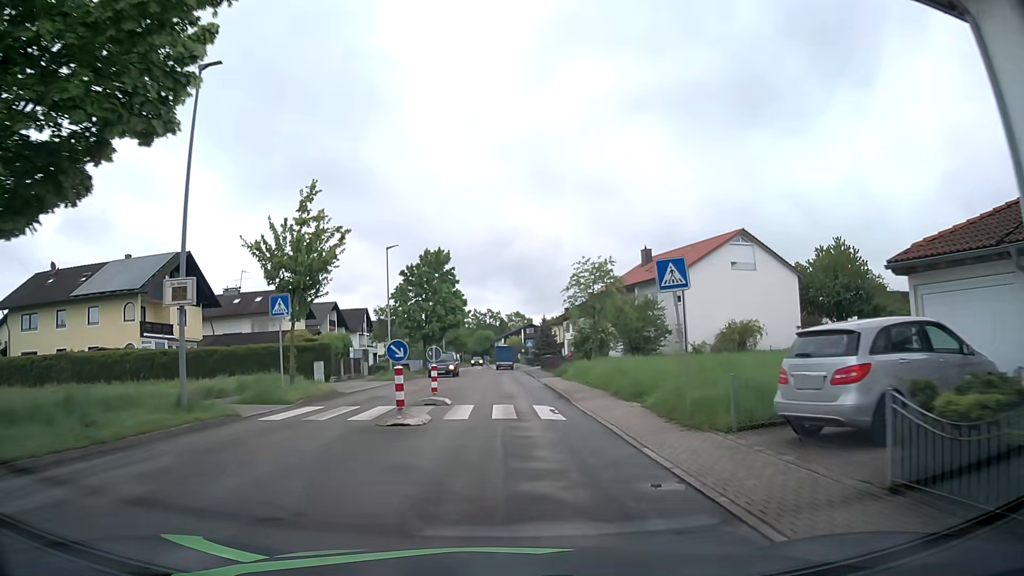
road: unclassified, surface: asphalt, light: Day
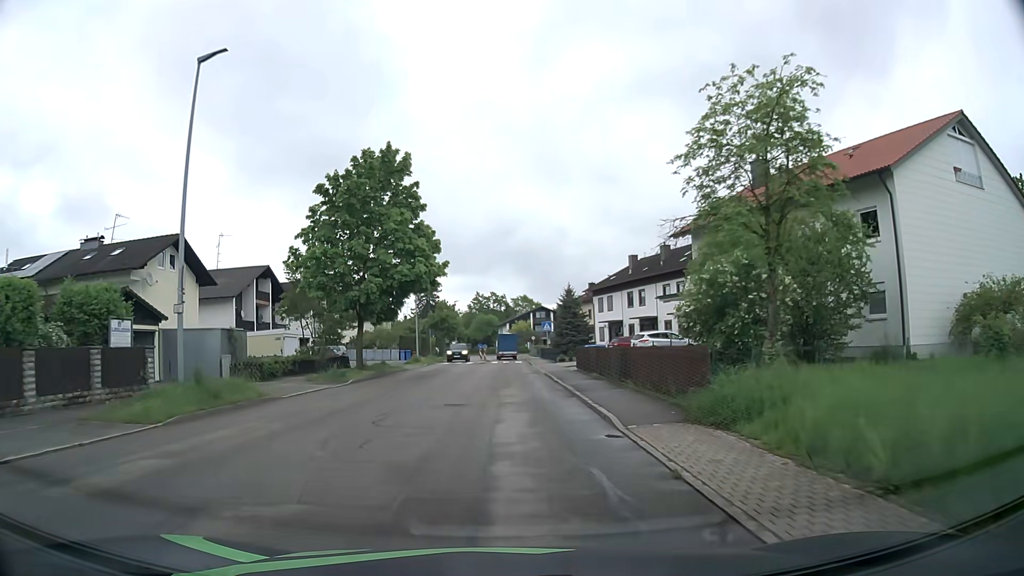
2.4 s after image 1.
(0.0, +28.1) m; 0°
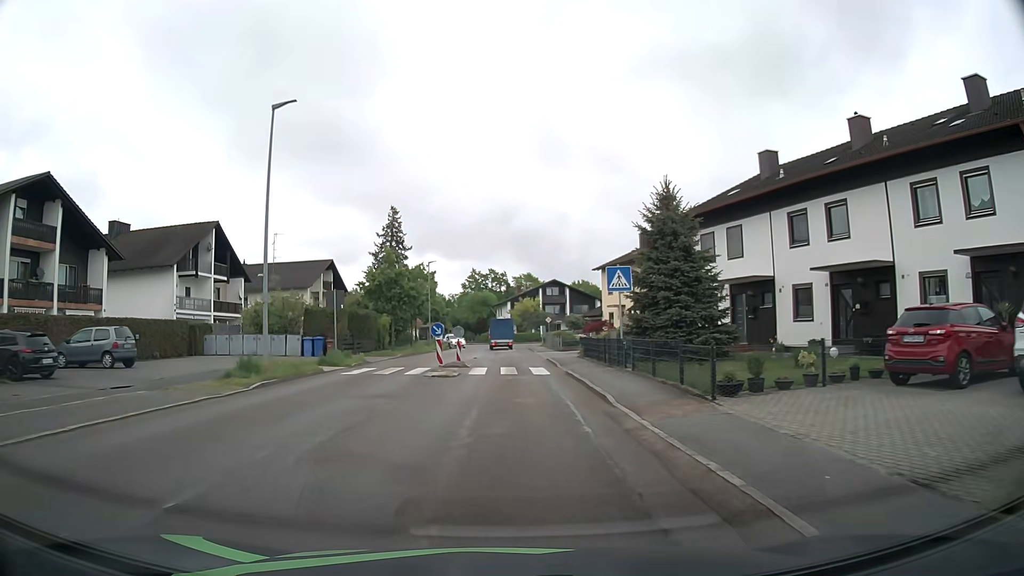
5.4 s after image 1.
(-0.2, +34.1) m; +1°
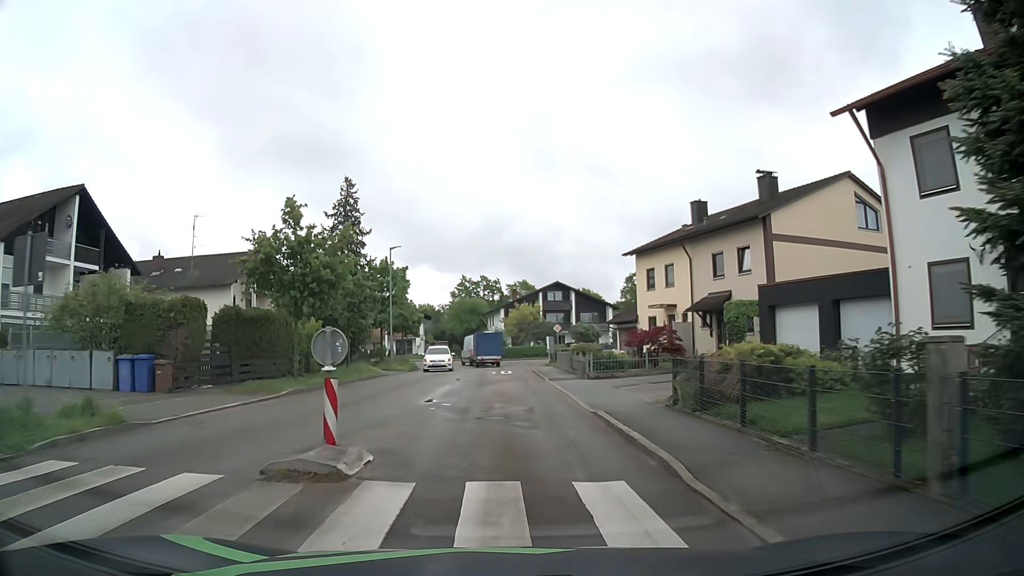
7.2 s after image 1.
(-0.1, +18.2) m; 0°
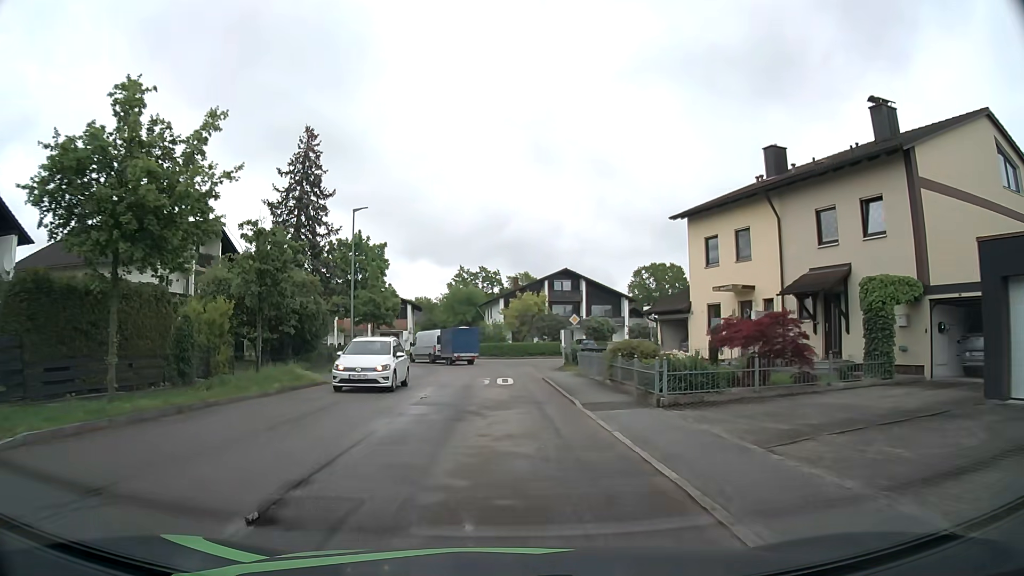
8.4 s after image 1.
(0.0, +11.7) m; +1°
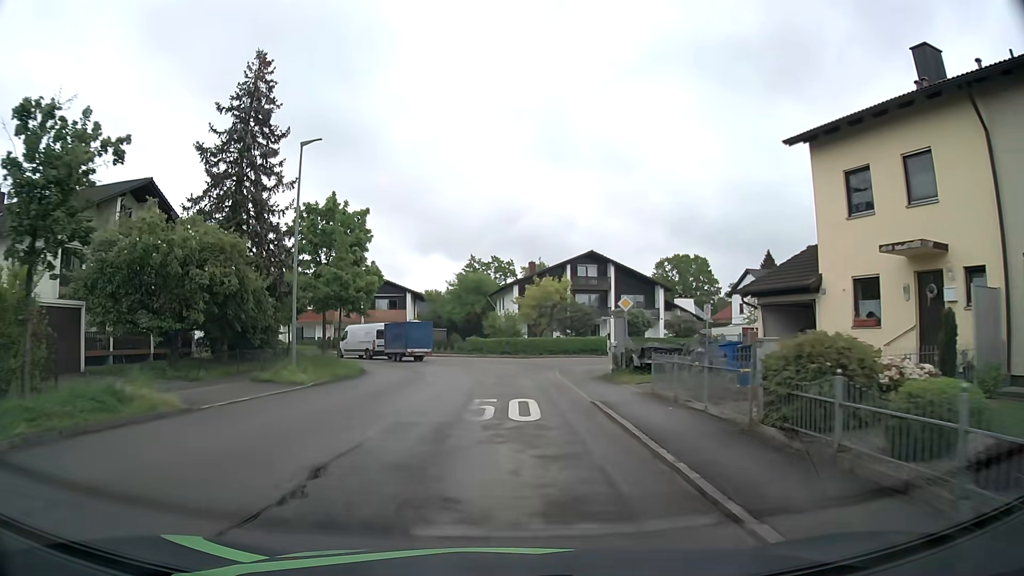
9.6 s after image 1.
(-0.2, +11.3) m; -2°
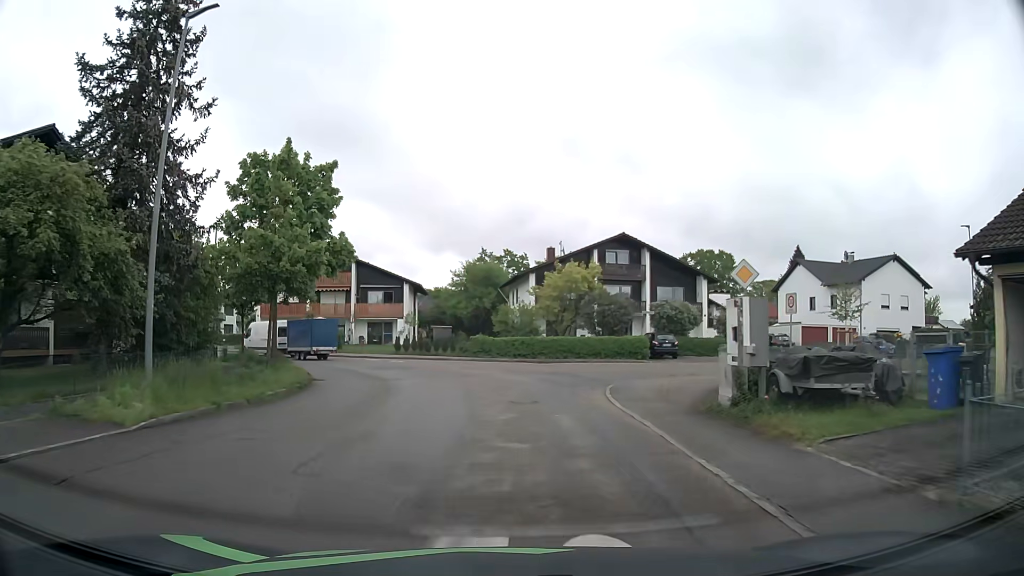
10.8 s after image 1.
(-0.1, +10.6) m; -1°
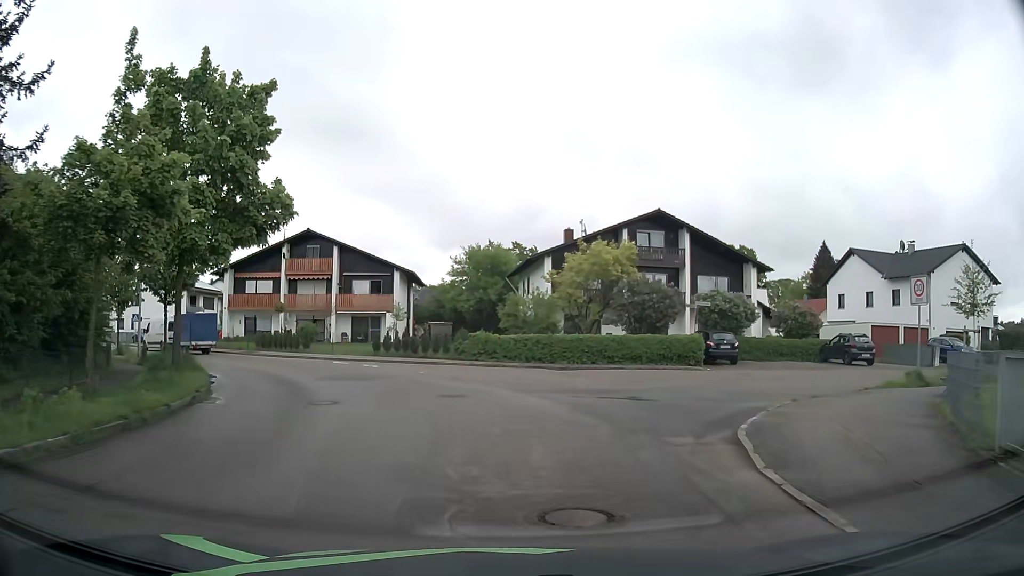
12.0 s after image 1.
(-0.1, +9.7) m; -1°
(+1, +10) (+6, +18) (+15, +23) (+25, +25) (+34, +27) (+44, +28) (+54, +31) (+64, +33) (+73, +36) (+83, +38) m
